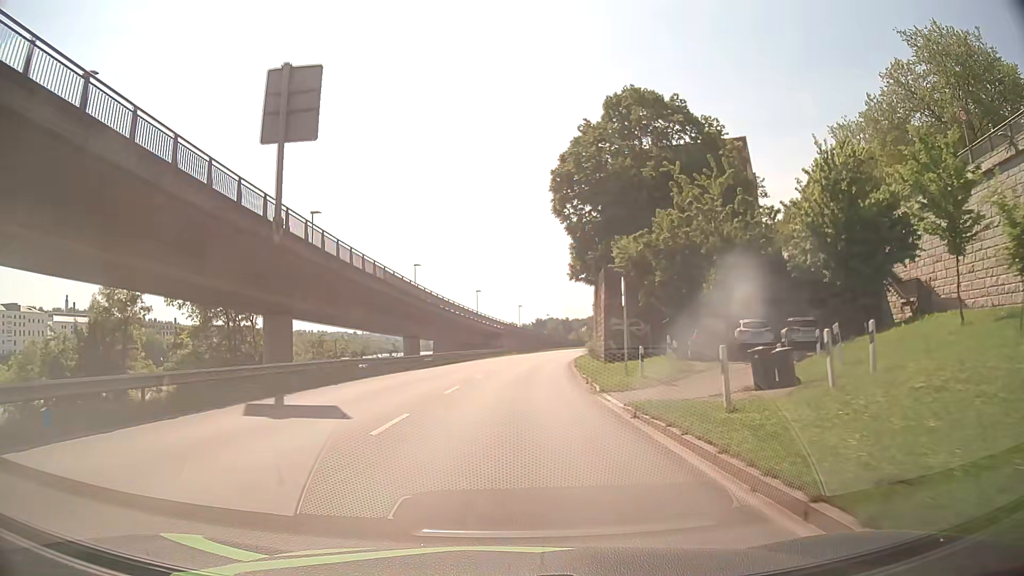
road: primary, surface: asphalt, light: Day
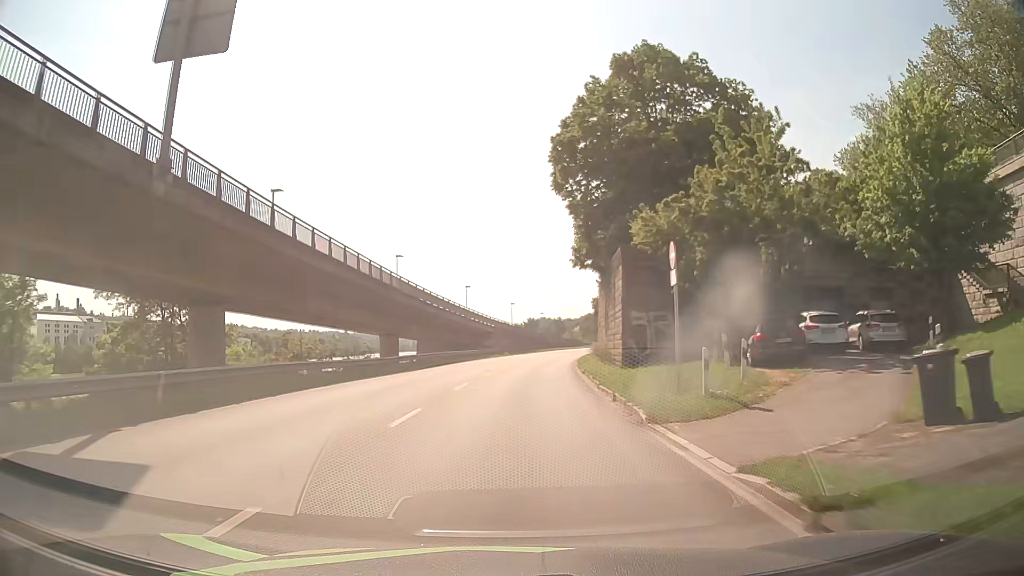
(+0.1, +7.9) m; +1°
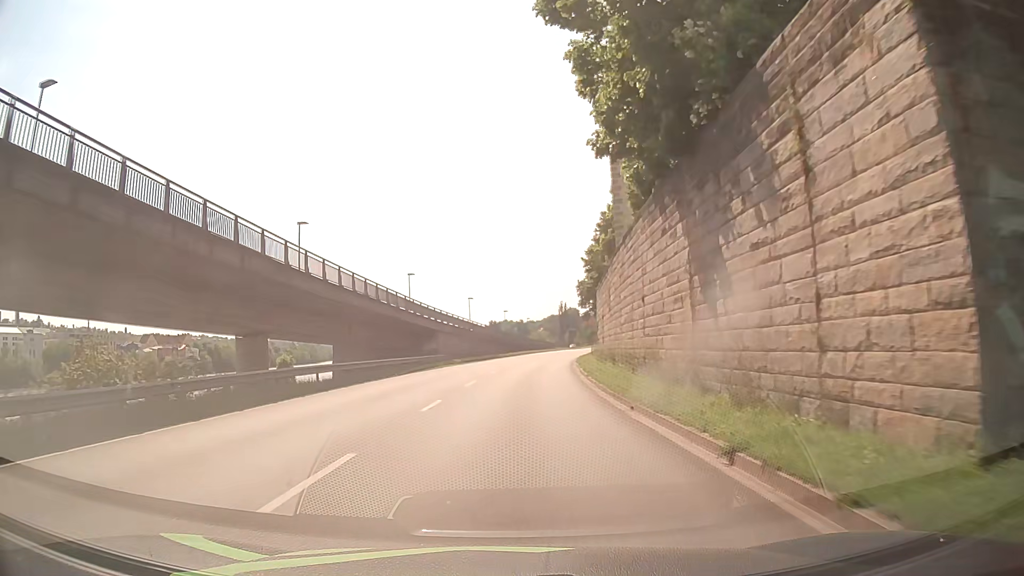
(+0.6, +23.7) m; +3°
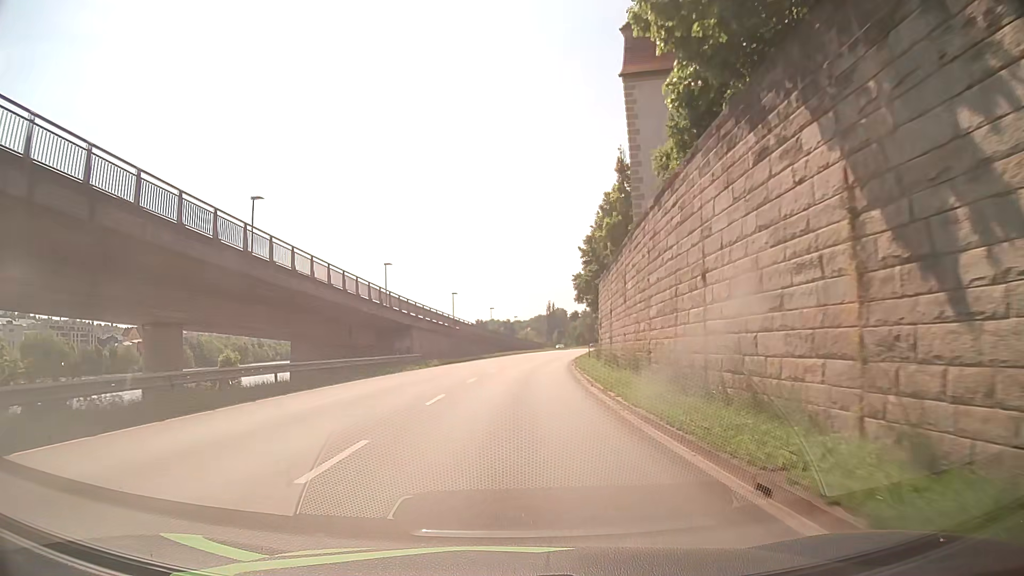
(0.0, +7.8) m; +1°
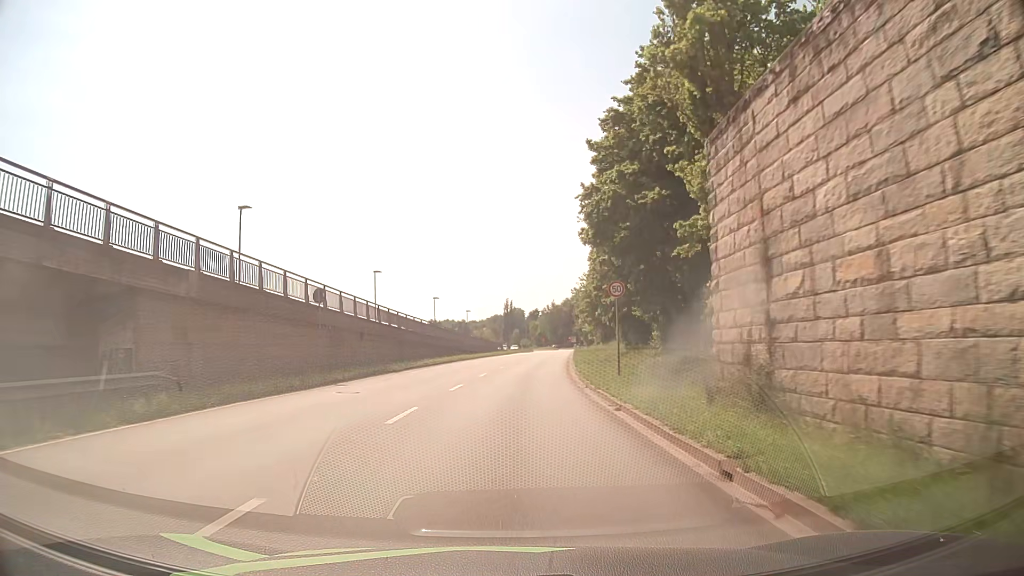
(+1.1, +30.8) m; +4°
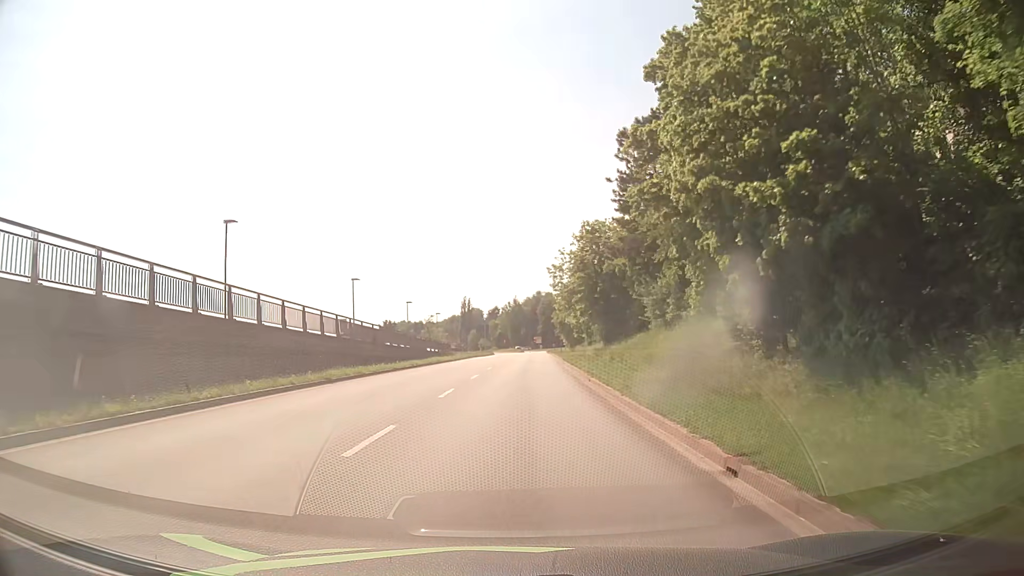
(+0.7, +30.4) m; +3°
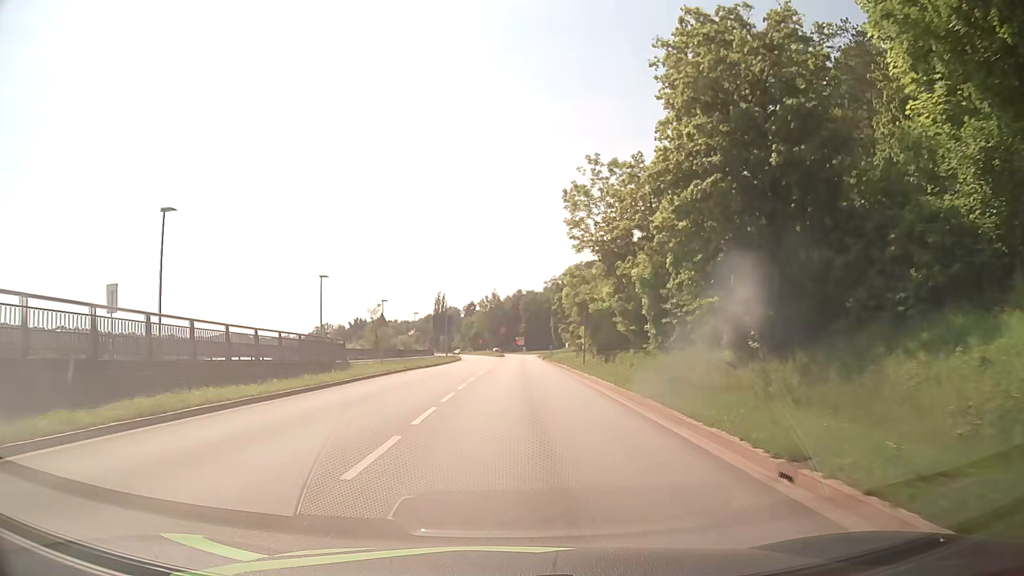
(+0.6, +37.2) m; +1°
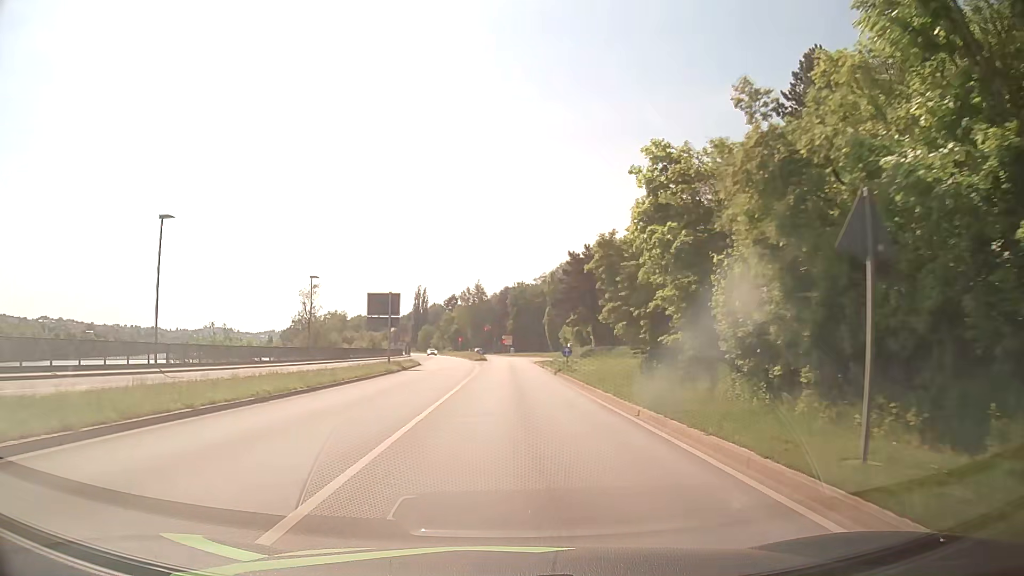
(+0.4, +28.9) m; +2°
(0, +10) (0, +20) (0, +30) (0, +40) (0, +50) (0, +60) (0, +70) (-1, +80) (-1, +90) (-2, +100) m
